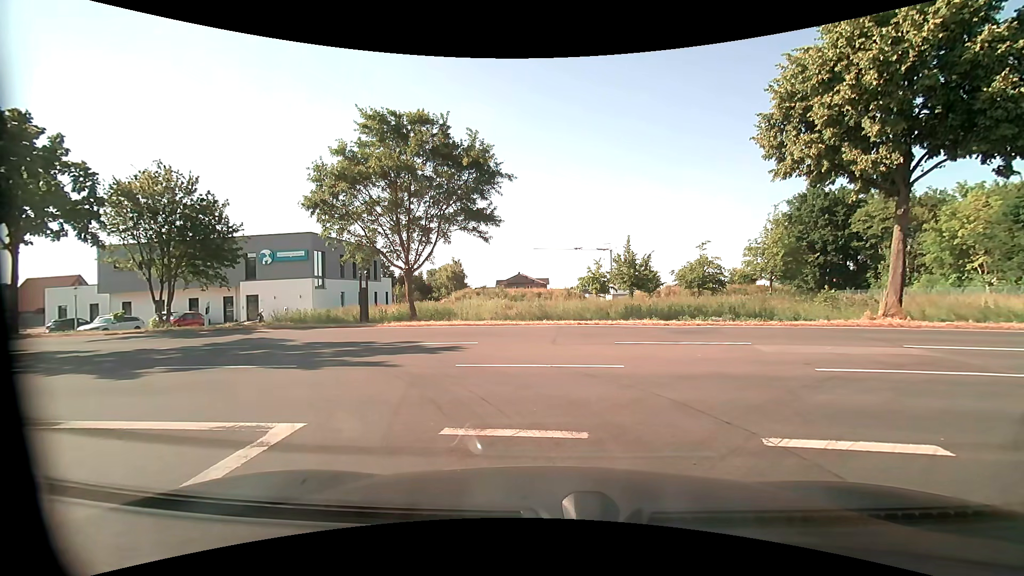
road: residential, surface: asphalt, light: Day
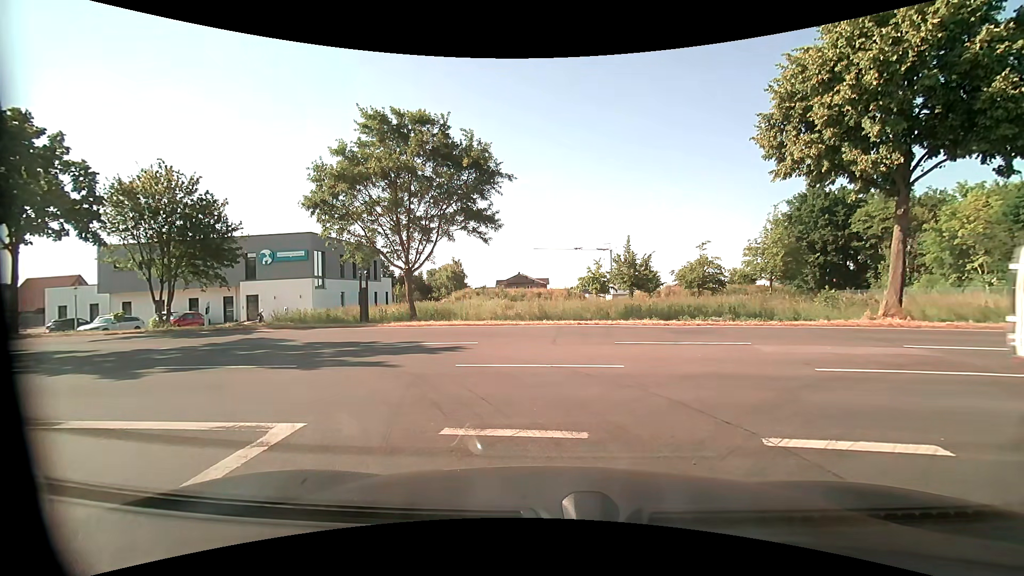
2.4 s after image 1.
(0.0, 0.0) m; 0°
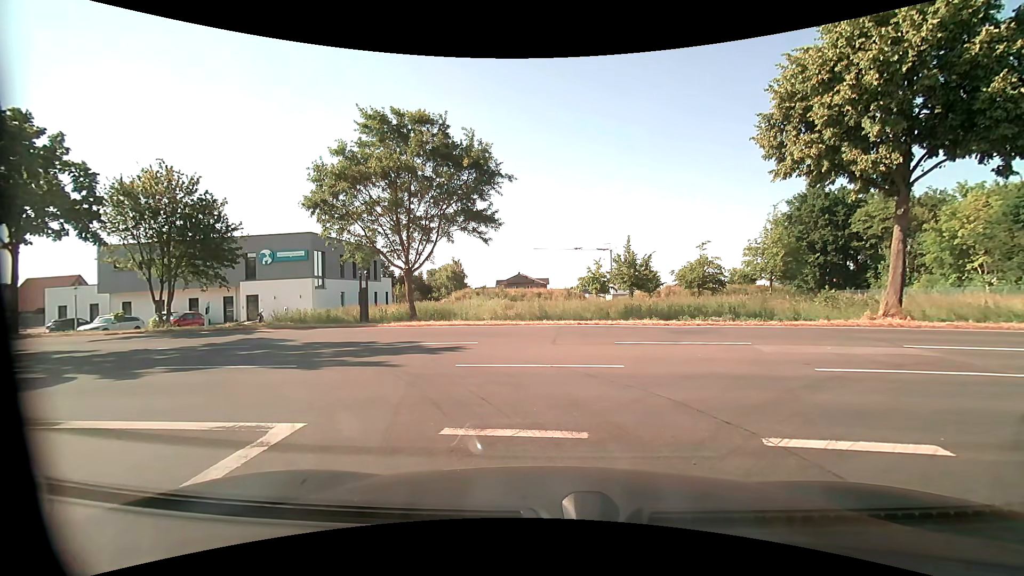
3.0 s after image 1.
(0.0, 0.0) m; 0°
